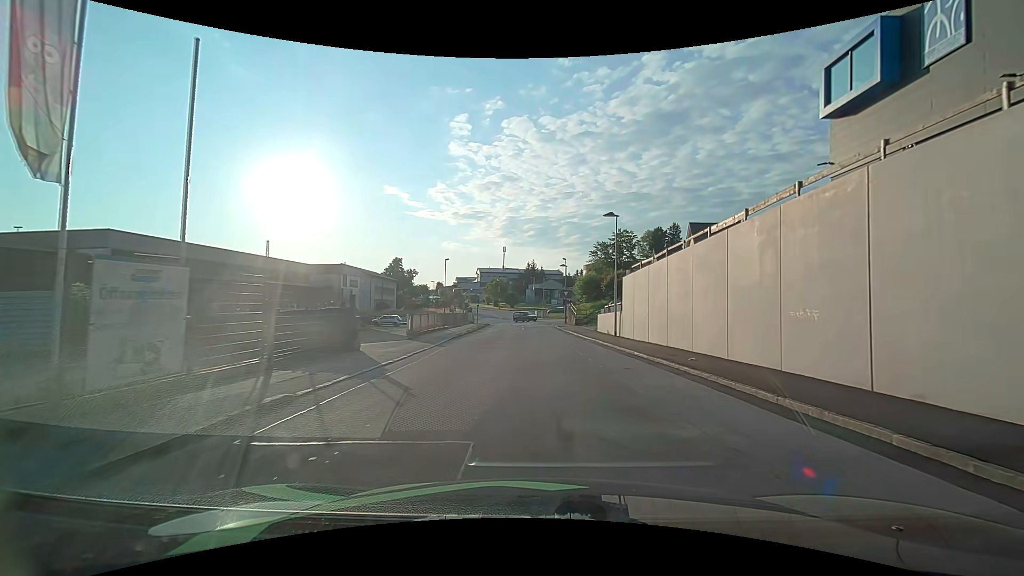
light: Day
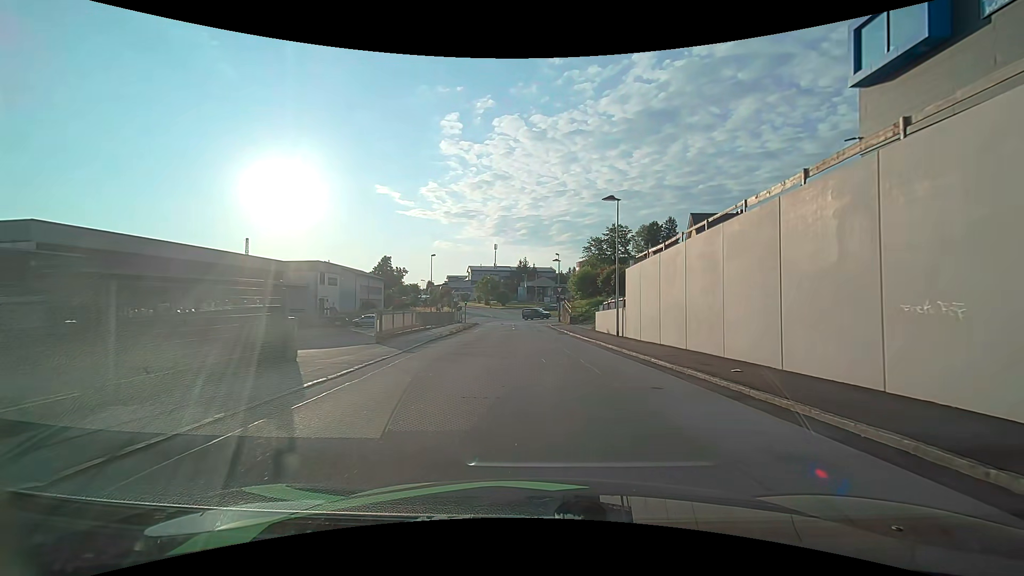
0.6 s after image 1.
(+0.1, +4.1) m; +1°
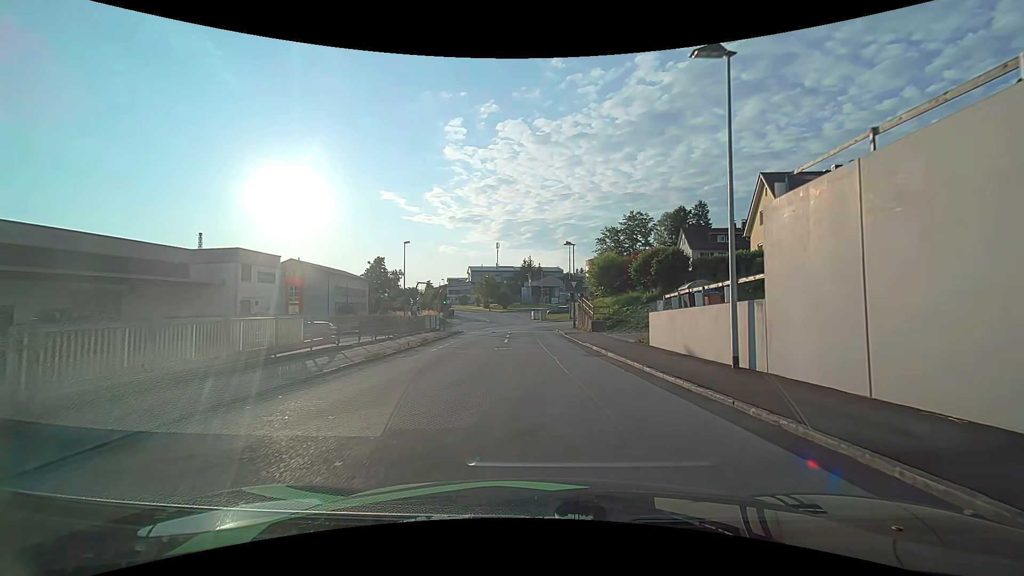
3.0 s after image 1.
(-0.1, +16.8) m; -1°
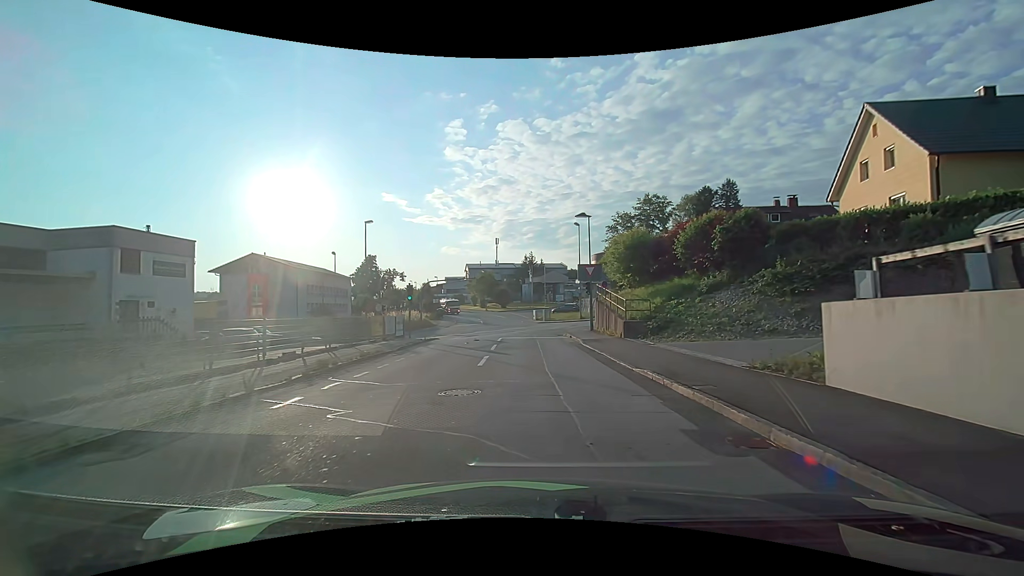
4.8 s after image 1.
(-0.1, +12.7) m; 0°
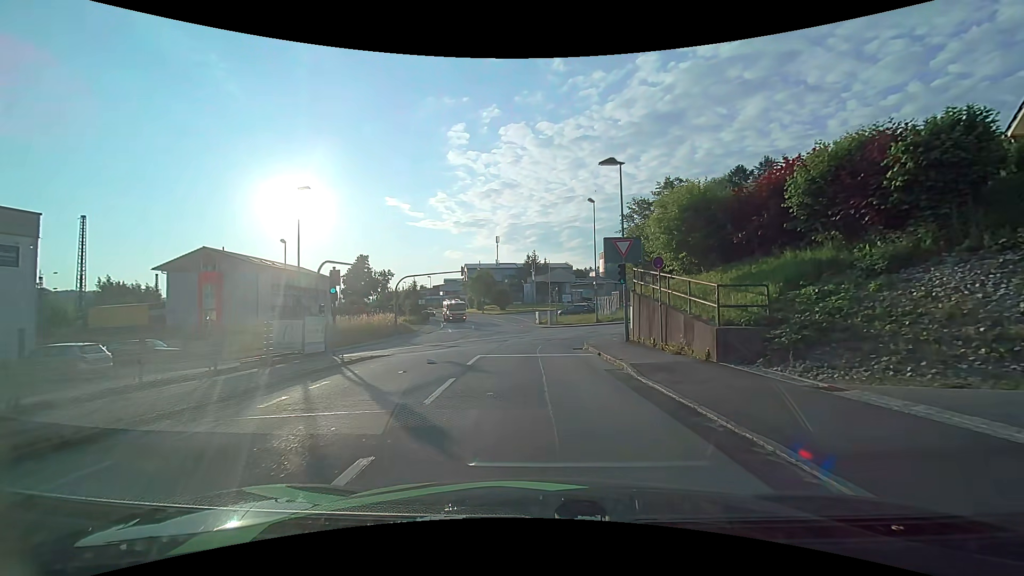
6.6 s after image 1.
(-0.1, +12.0) m; -1°
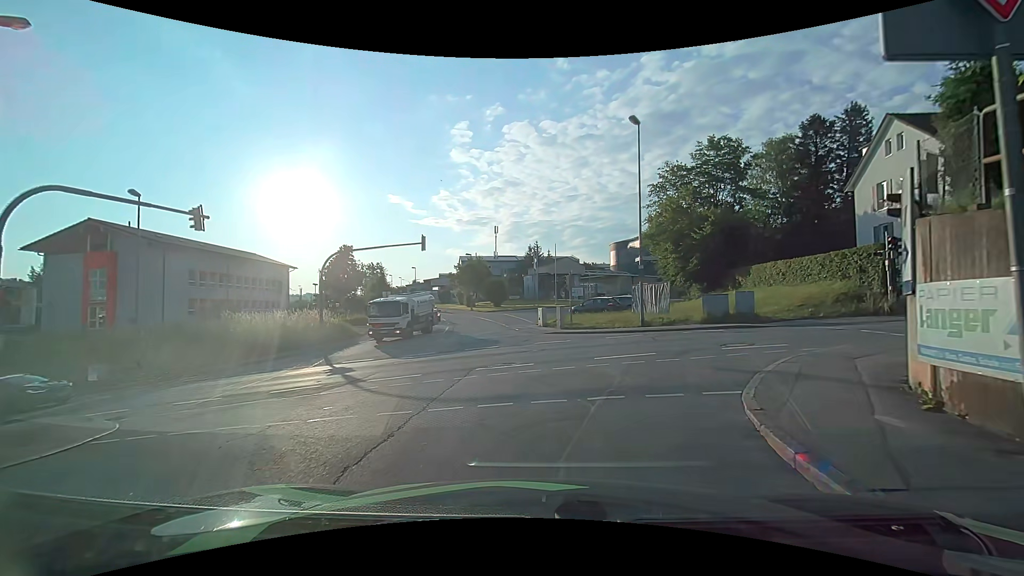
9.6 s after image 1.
(0.0, +17.0) m; 0°
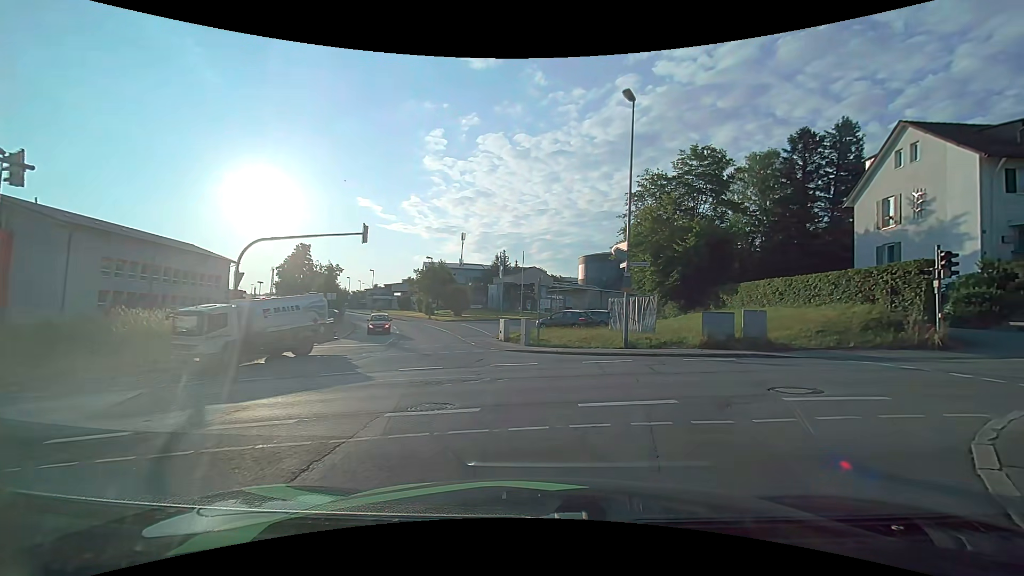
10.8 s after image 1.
(0.0, +4.9) m; +4°
